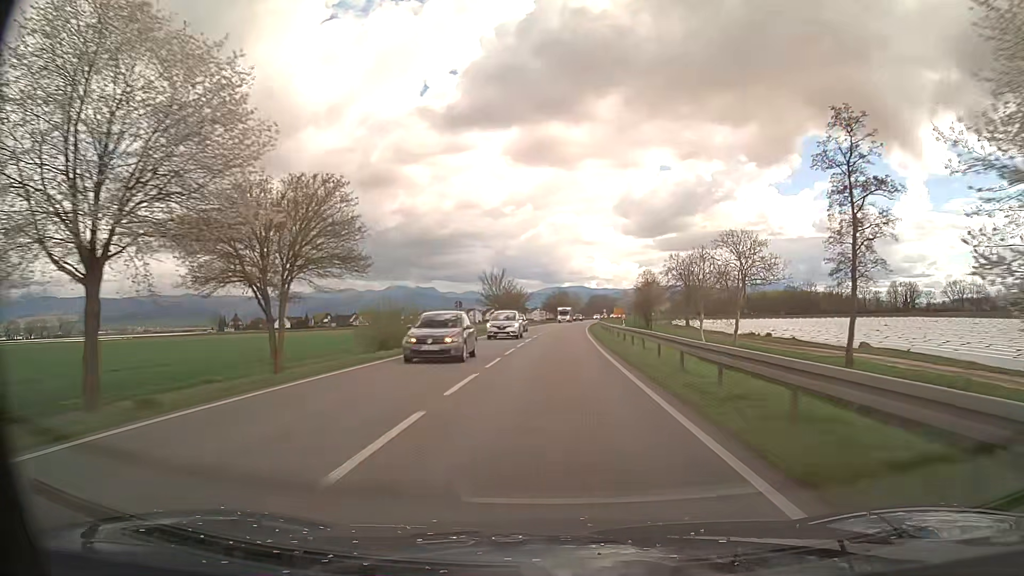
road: primary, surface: asphalt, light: Day
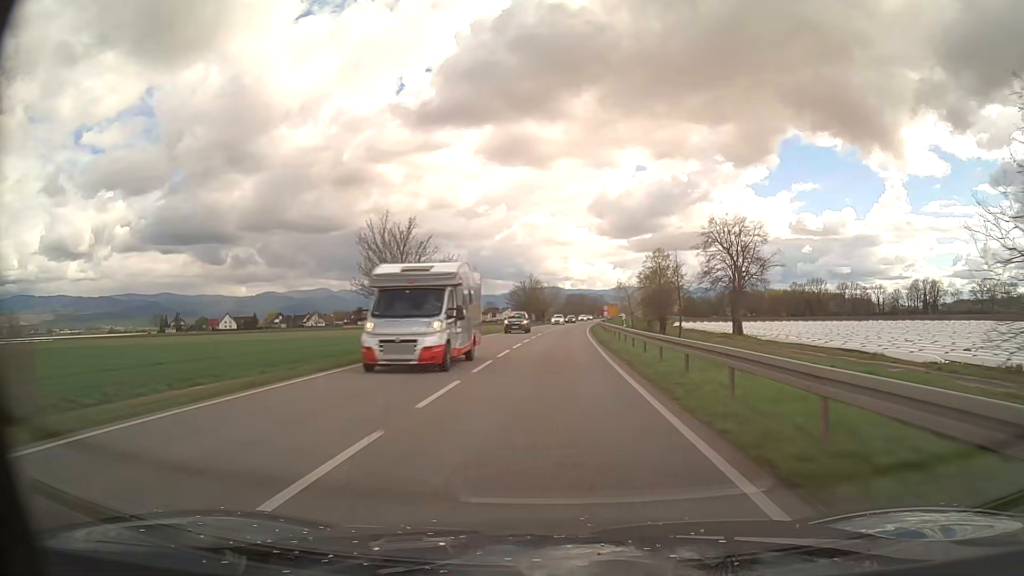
(+1.0, +49.5) m; +2°
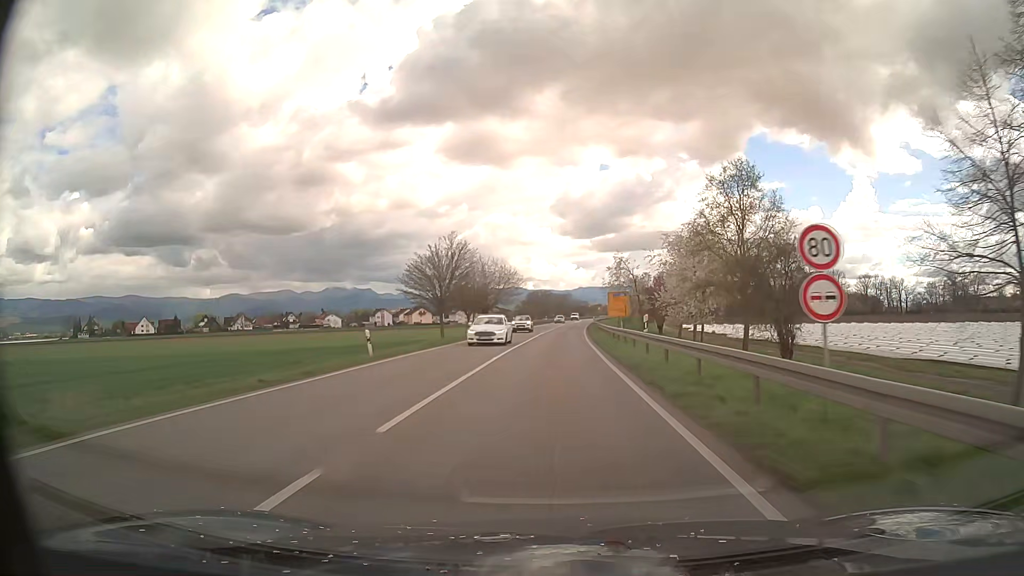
(+1.6, +61.8) m; +3°
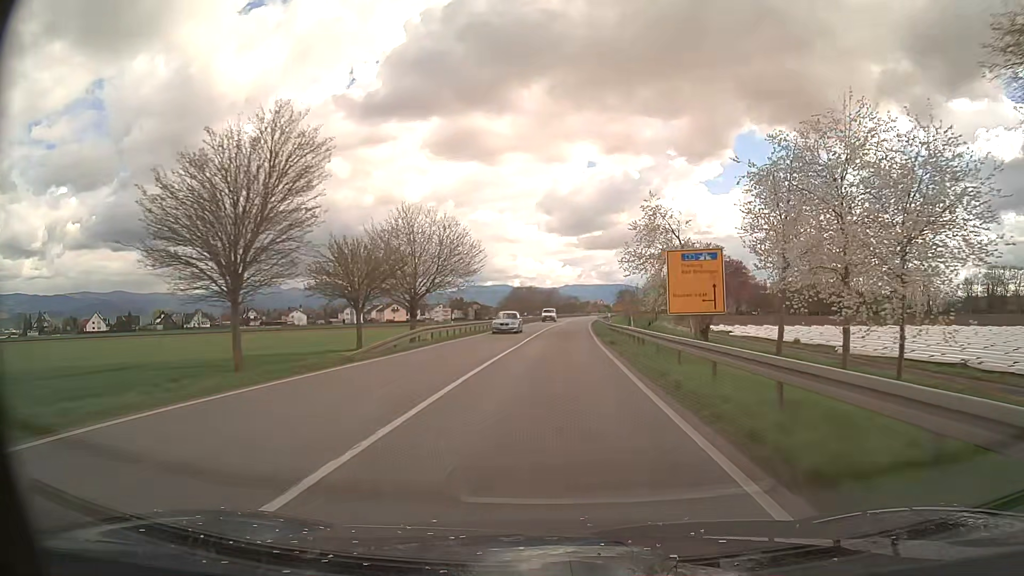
(+0.5, +37.1) m; +1°
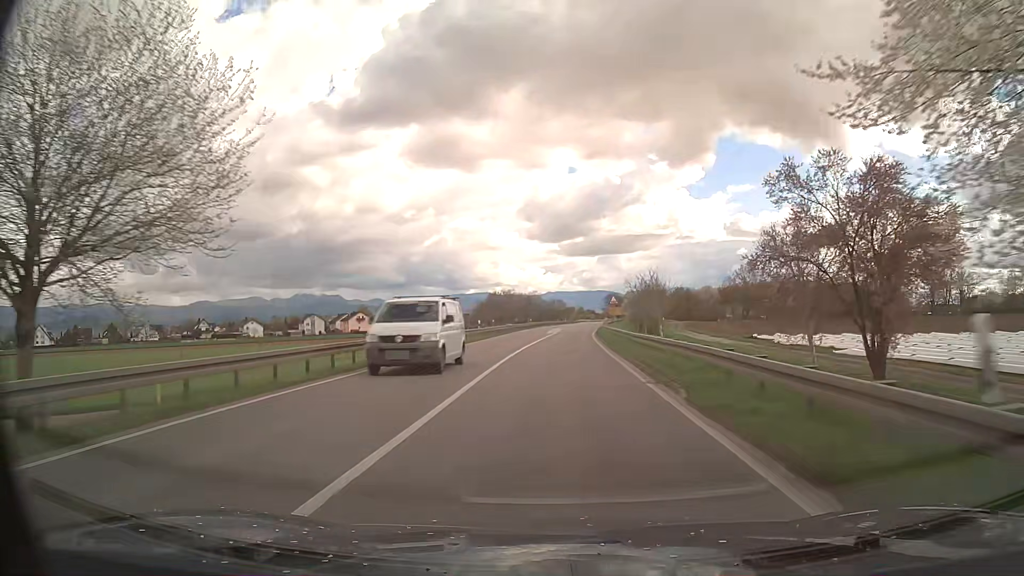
(+0.4, +37.1) m; +1°
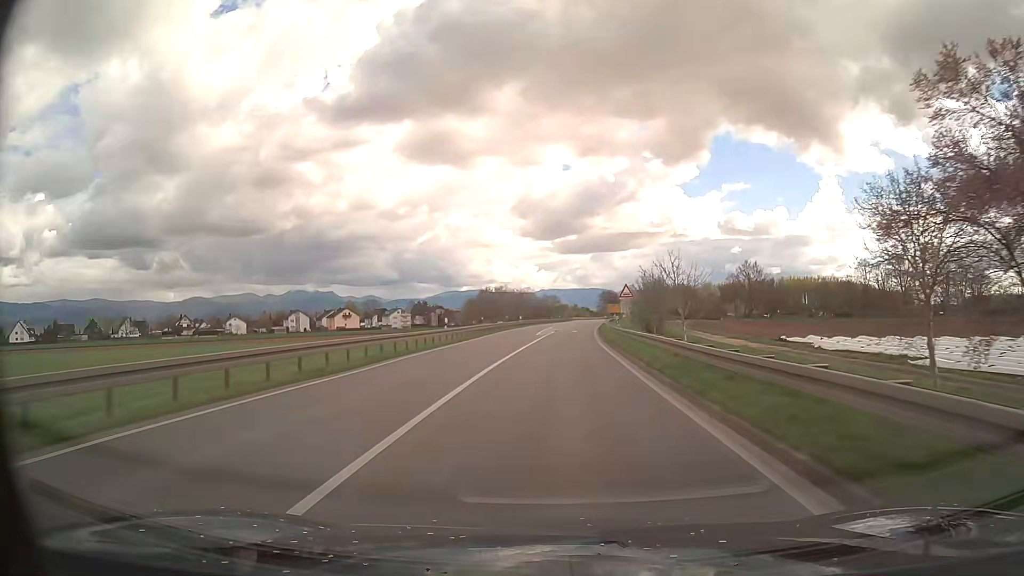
(+0.1, +12.3) m; +1°
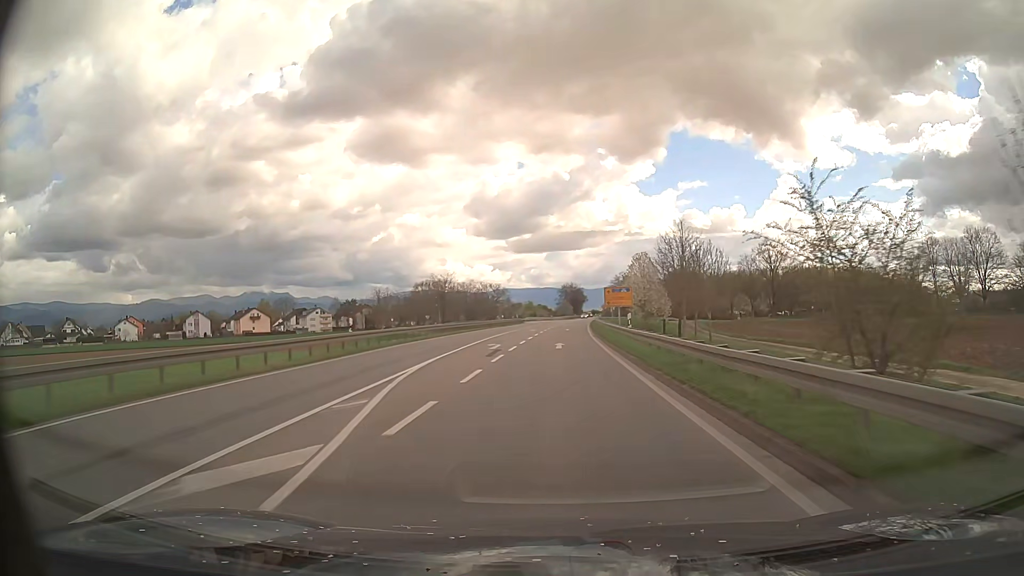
(+1.9, +61.6) m; +4°
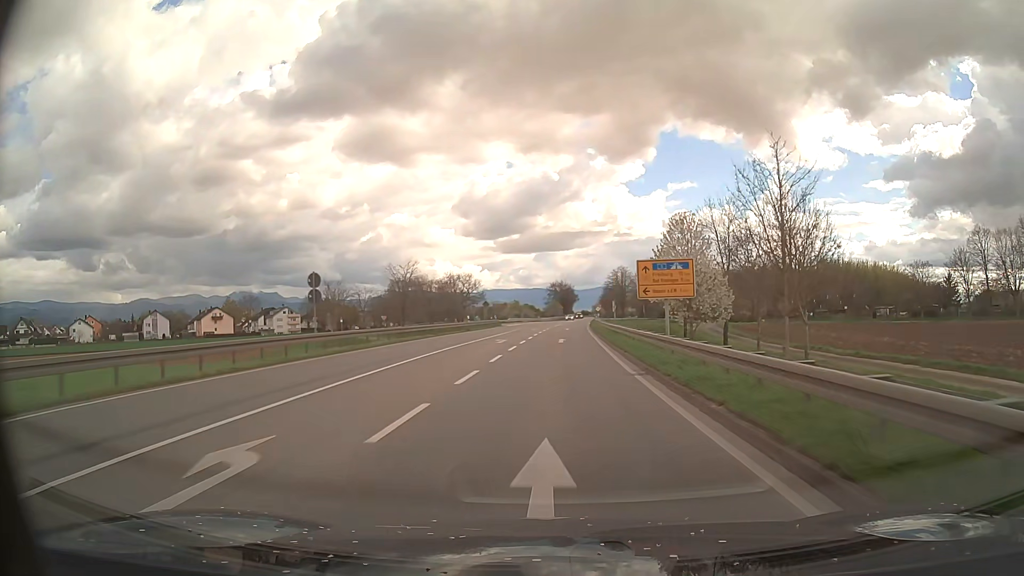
(+0.2, +24.7) m; +1°
(0, +10) (0, +20) (0, +30) (0, +40) (+1, +50) (+1, +60) (+2, +70) (+2, +80) (+3, +90) (+3, +100) m
